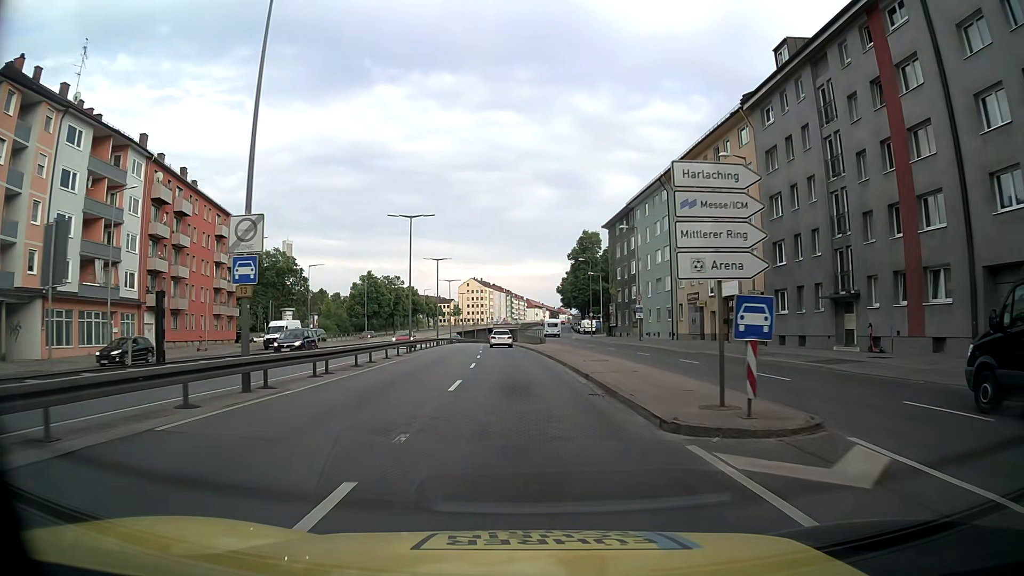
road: trunk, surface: asphalt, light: Day
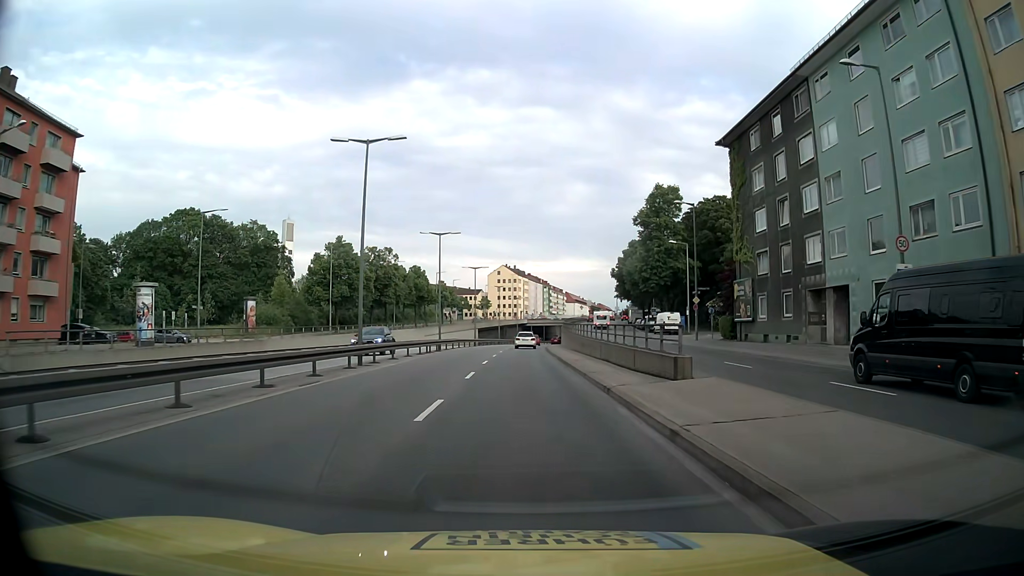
(-1.1, +41.1) m; -3°
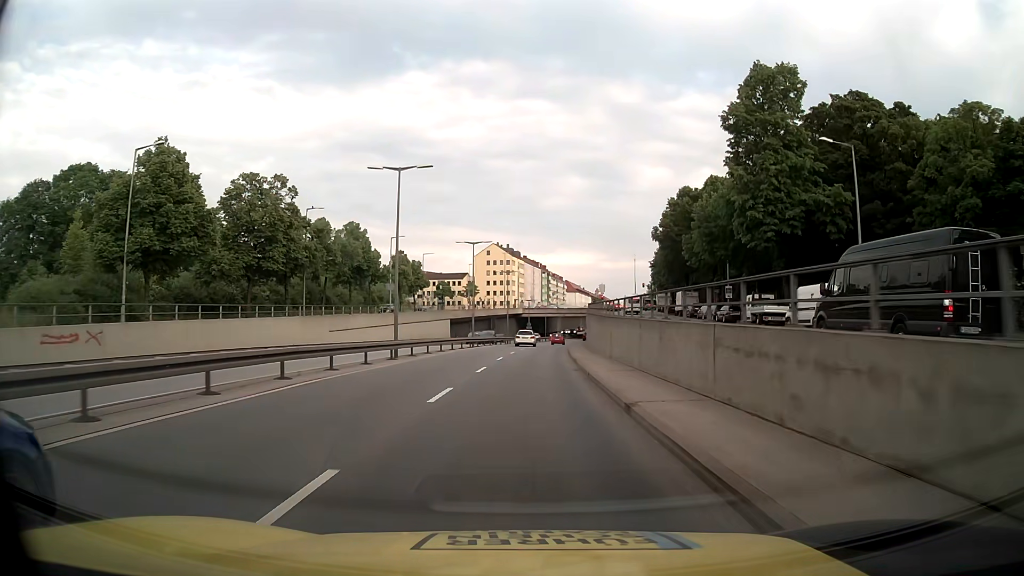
(-0.3, +42.9) m; 0°
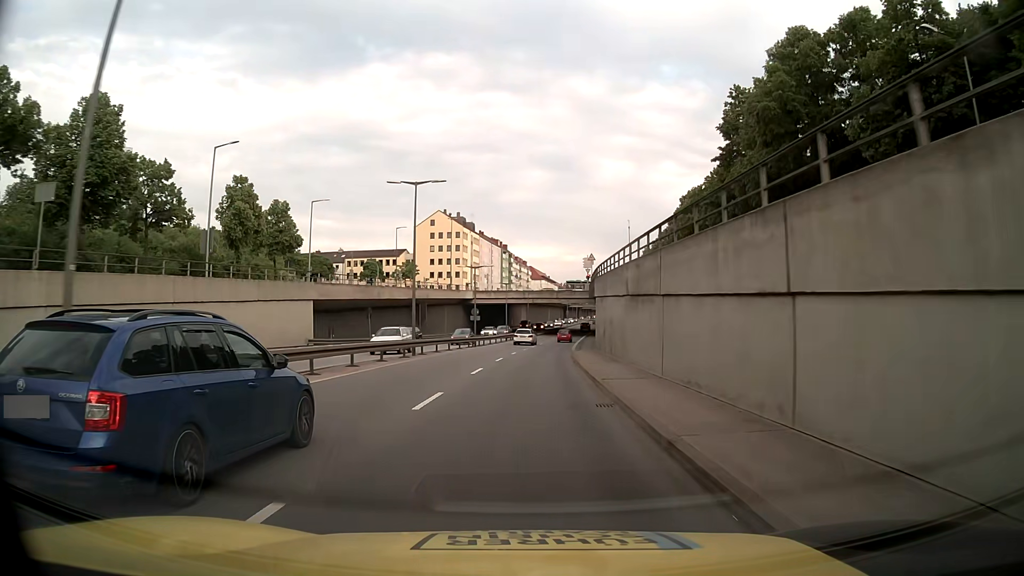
(+1.1, +46.1) m; +3°
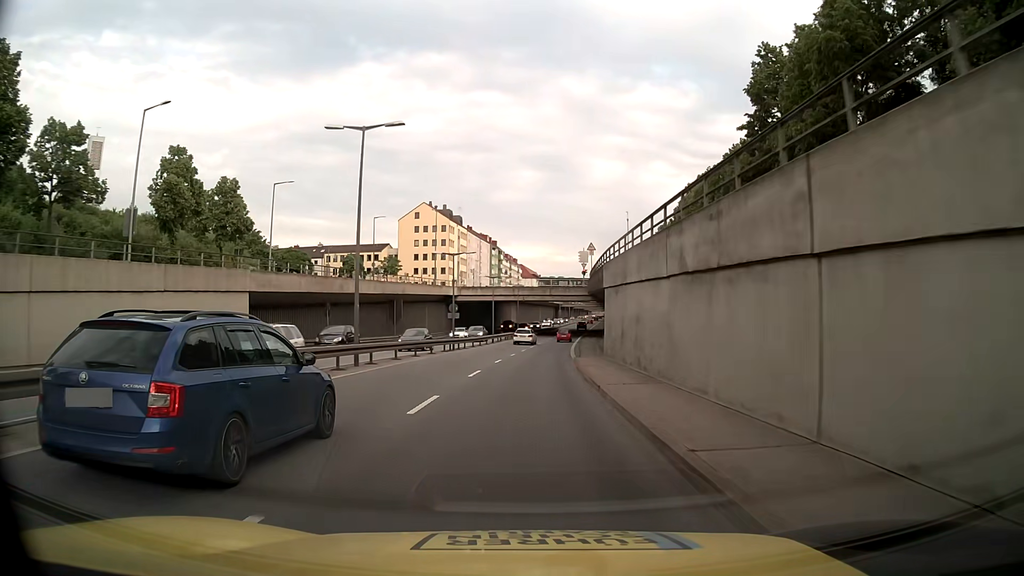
(0.0, +9.4) m; +1°
(0, +10) (0, +20) (+1, +30) (+1, +40) (+2, +50) (+3, +60) (+3, +70) (+4, +80) (+6, +90) (+7, +100) m
